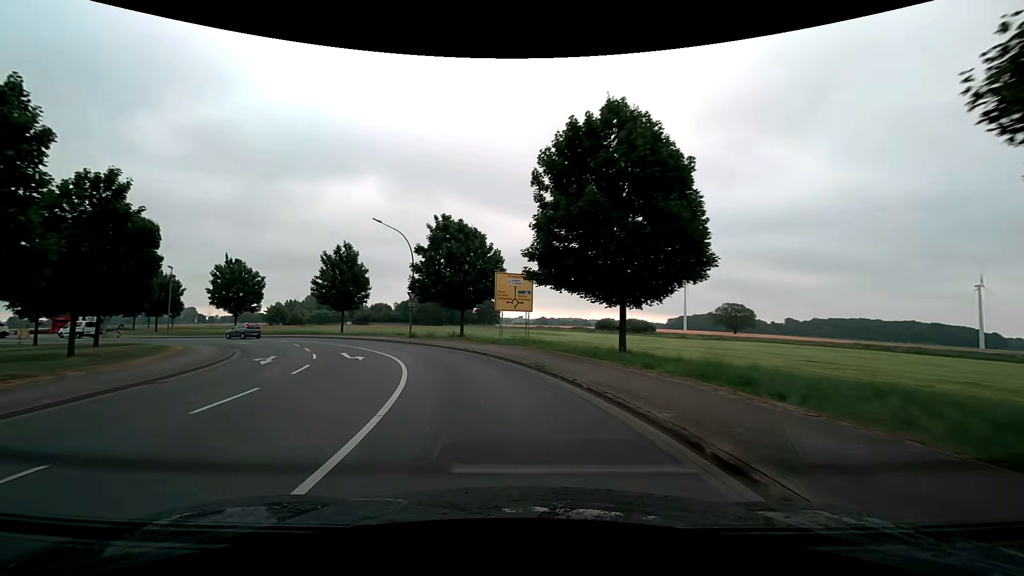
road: secondary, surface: asphalt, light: Day
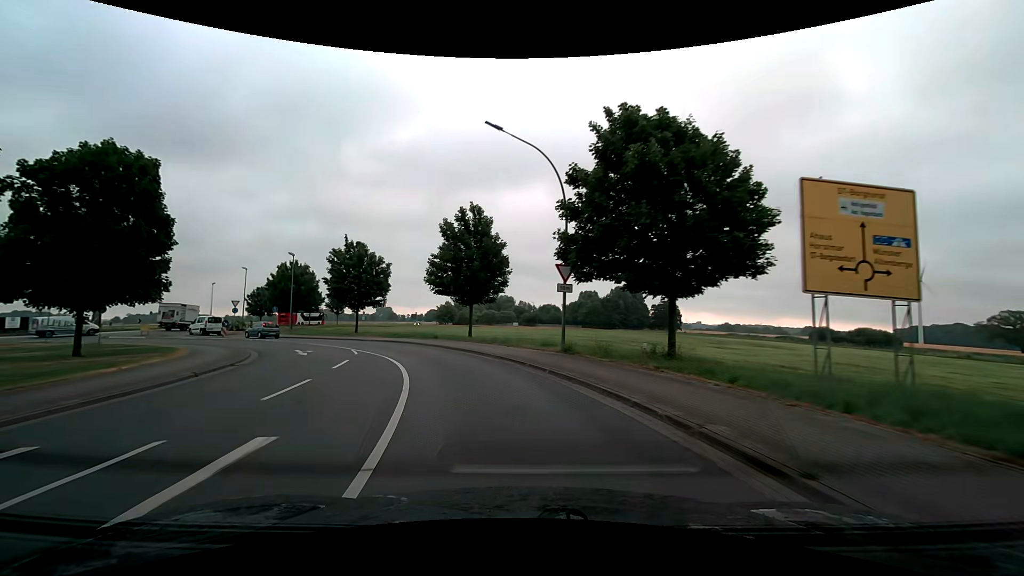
(-3.0, +19.1) m; -19°
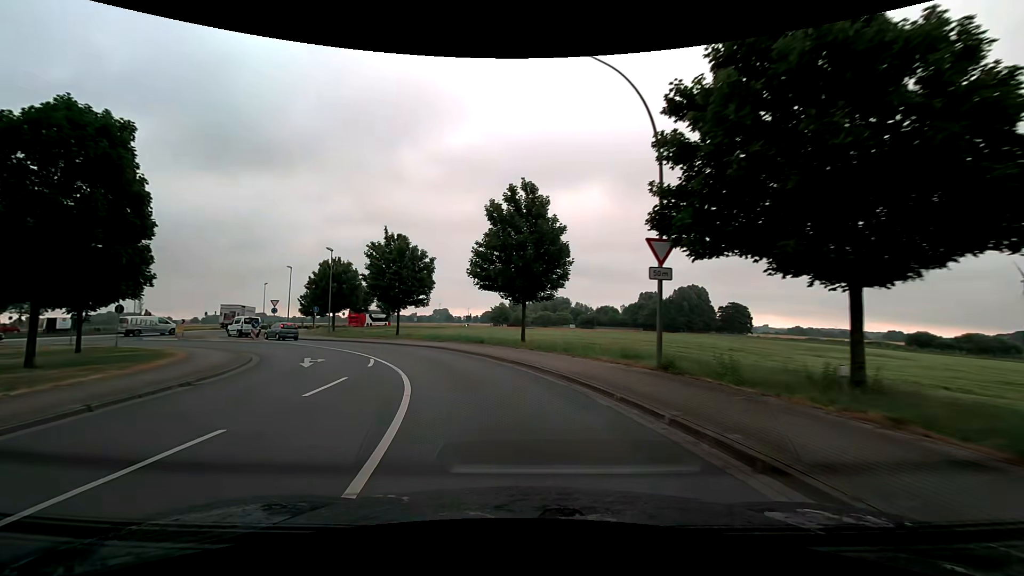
(-0.3, +6.1) m; -6°
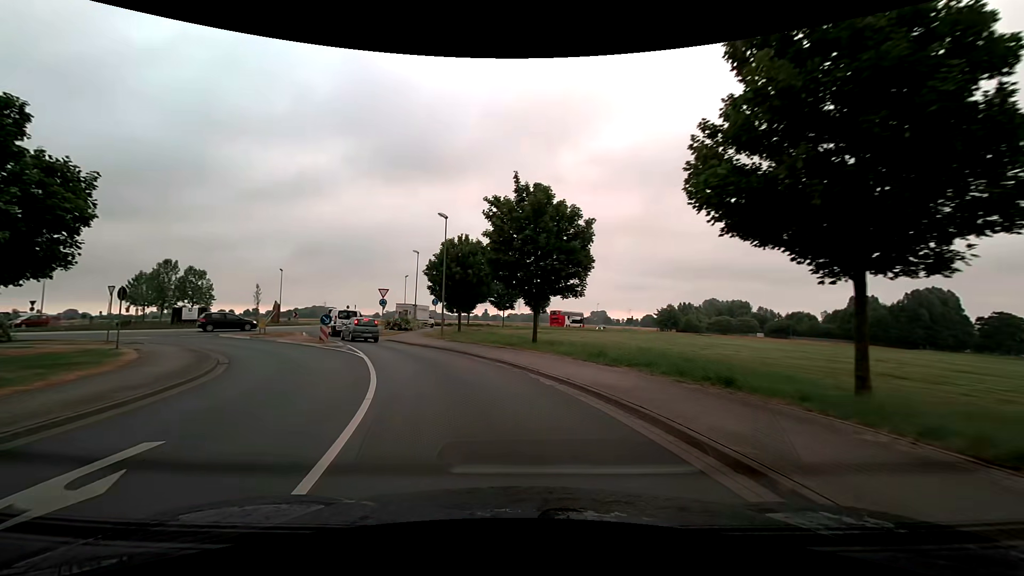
(-2.6, +16.7) m; -19°
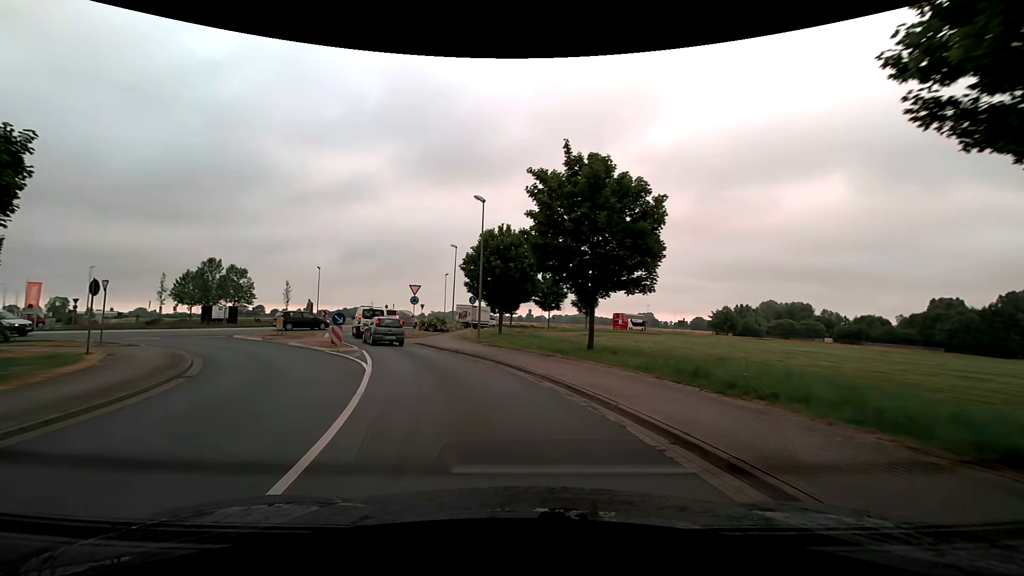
(-0.2, +4.9) m; -5°
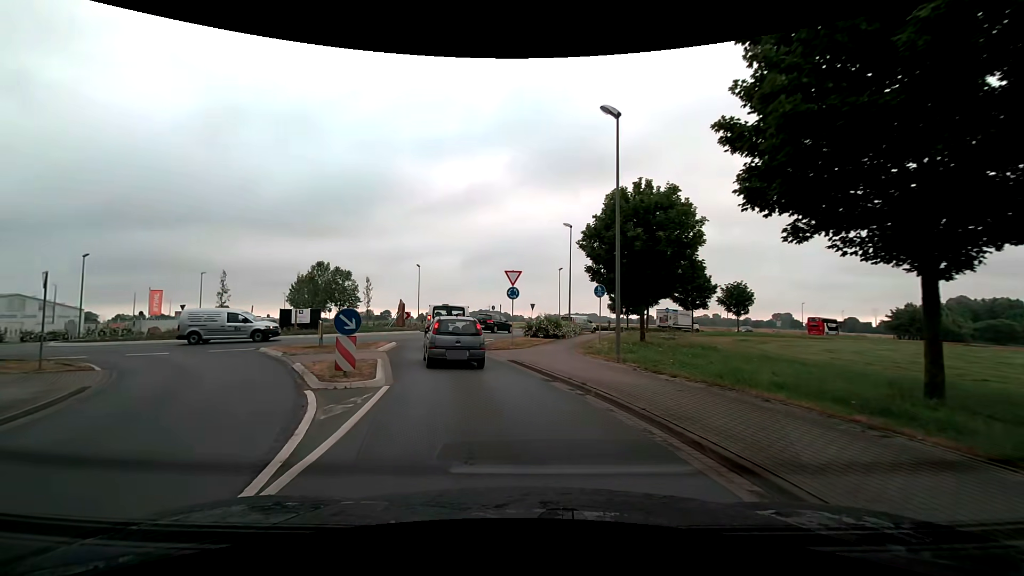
(-1.3, +11.5) m; -13°
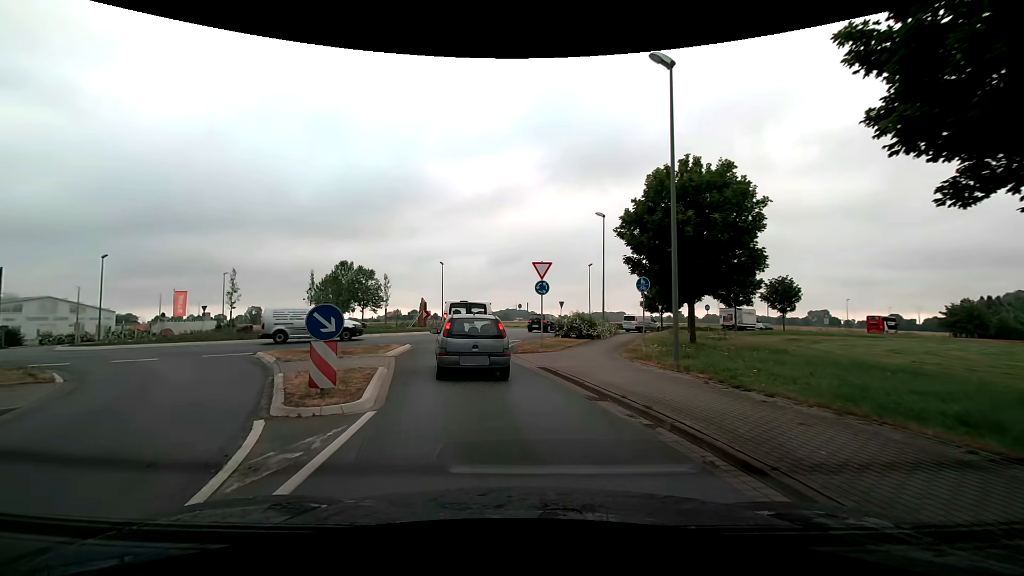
(-0.1, +2.8) m; -3°
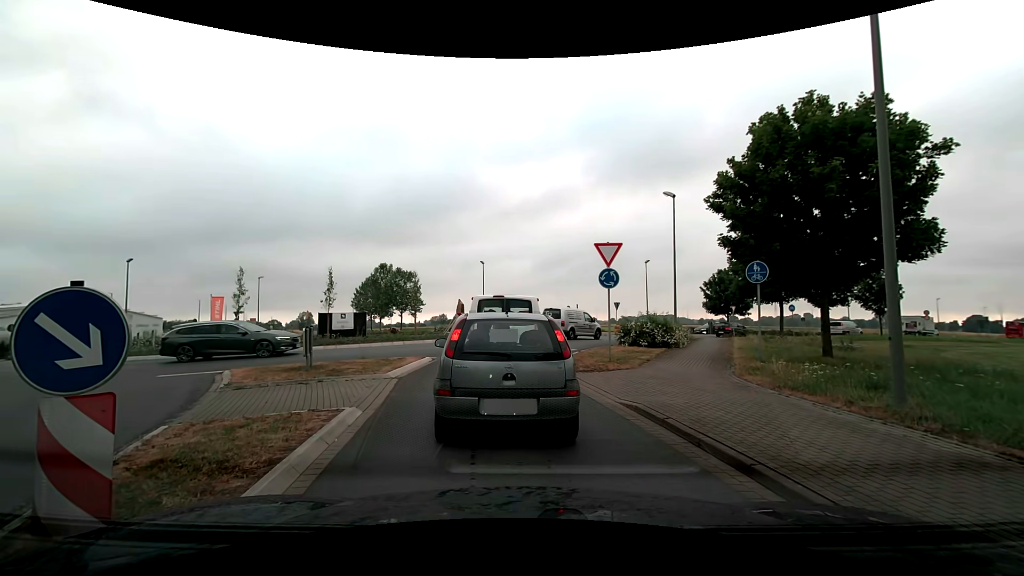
(-0.3, +5.2) m; -5°
(0, +10) (-1, +20) (+1, +30) (+5, +39) (+11, +47) (+19, +53) (+27, +59) (+36, +64) (+44, +70) (+52, +76) m
